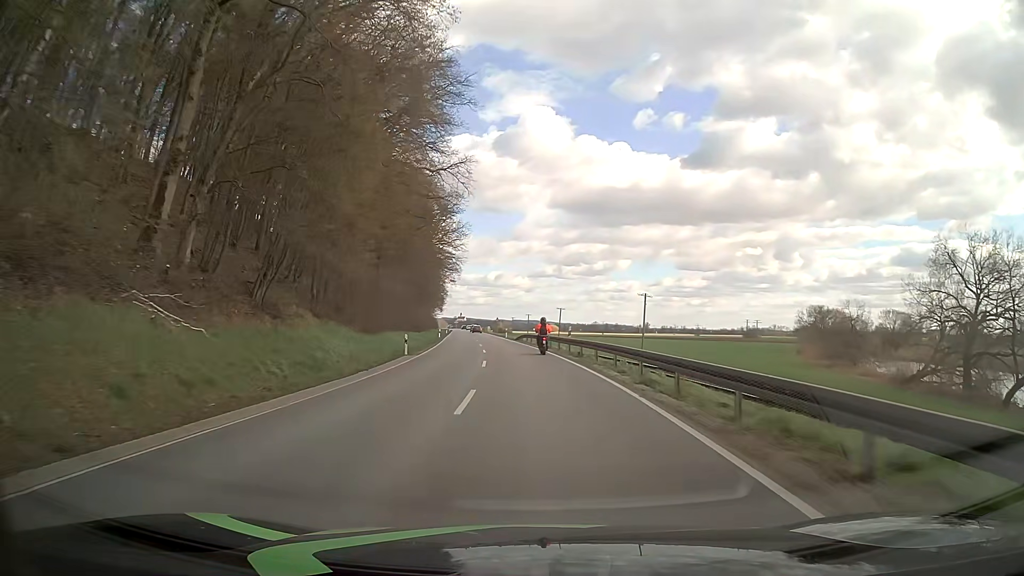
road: secondary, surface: asphalt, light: Day
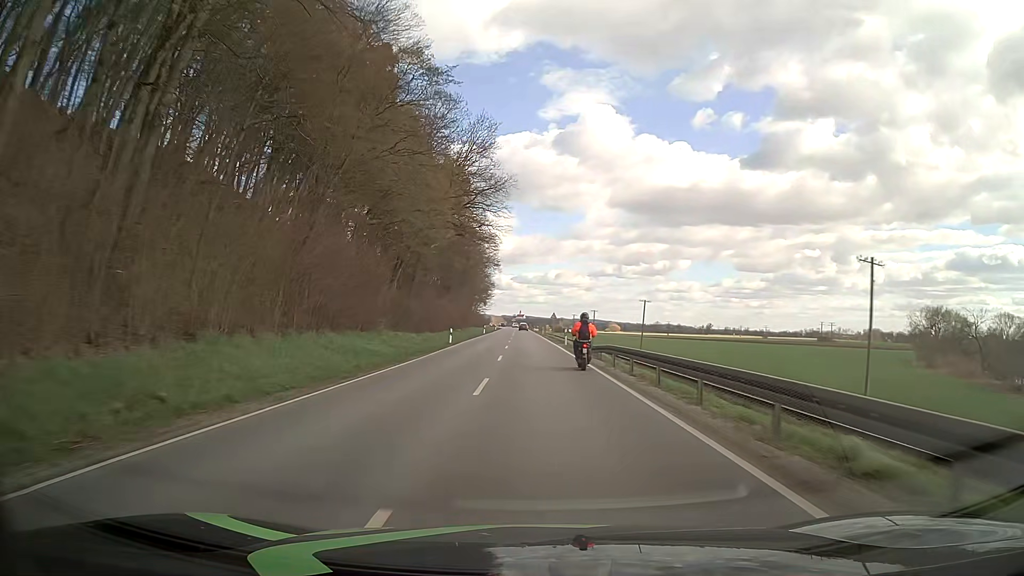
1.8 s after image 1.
(-1.1, +33.6) m; -5°
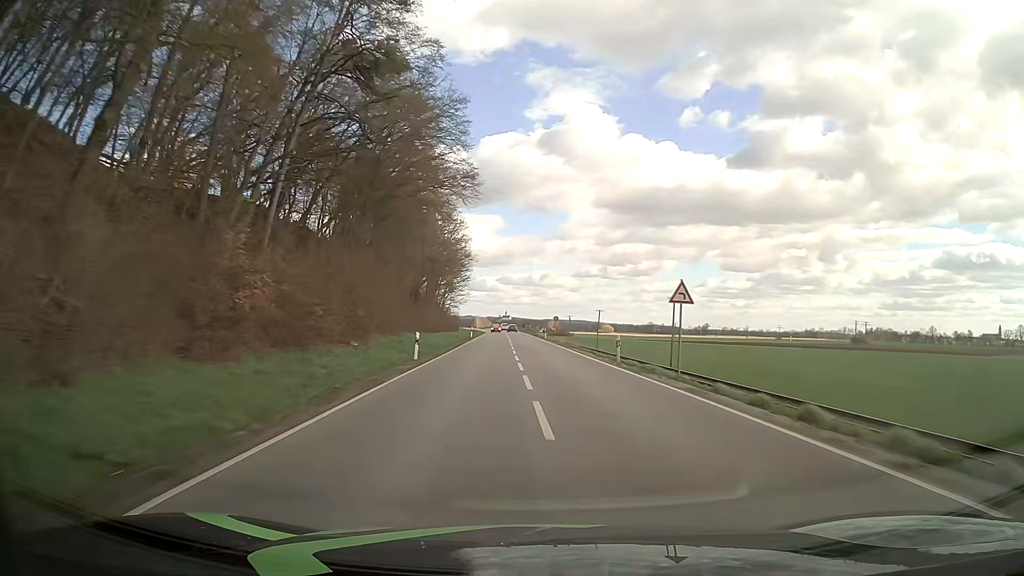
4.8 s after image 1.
(-3.1, +65.3) m; +1°
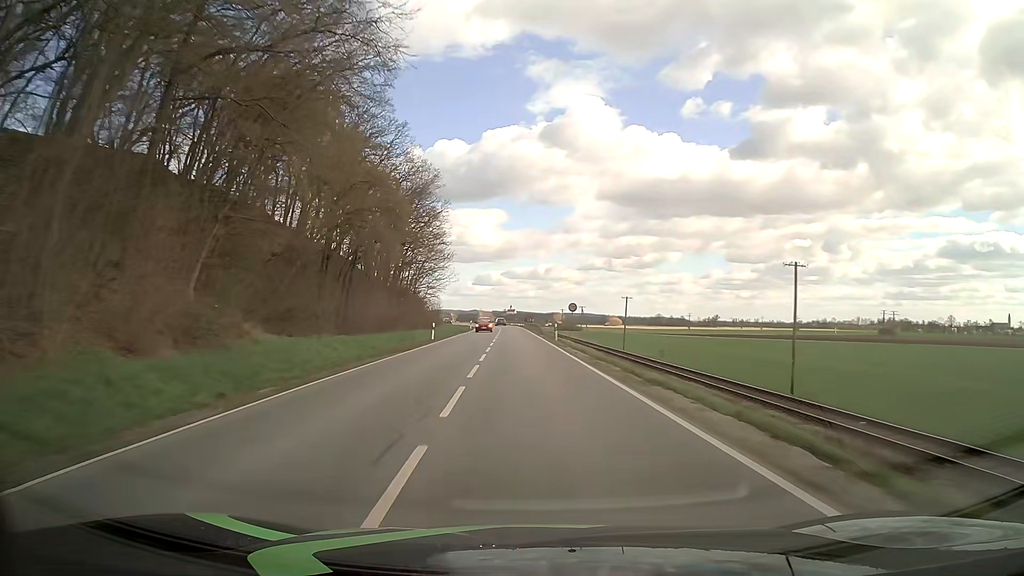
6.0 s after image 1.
(+0.3, +28.6) m; 0°
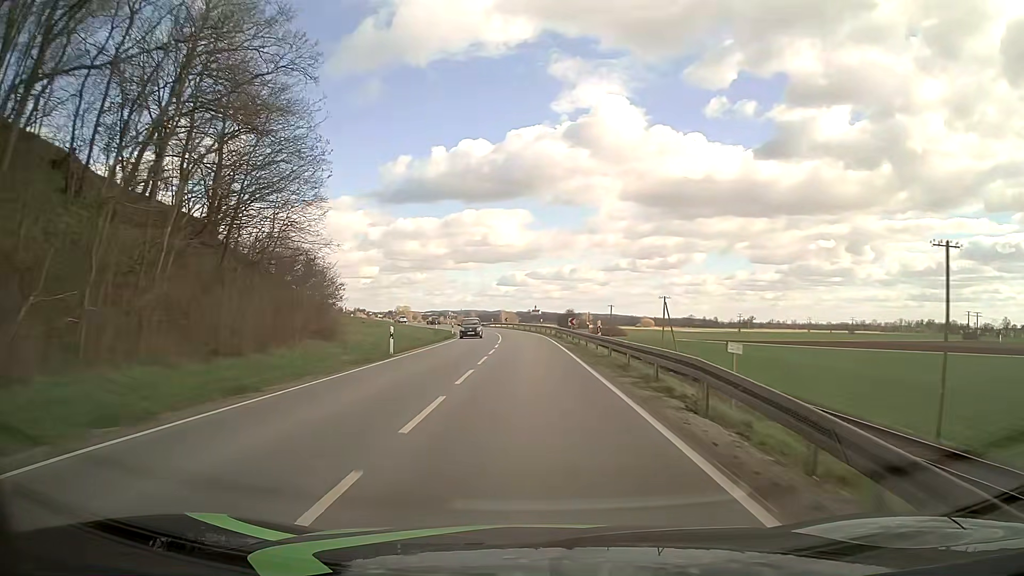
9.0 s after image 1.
(-1.7, +60.5) m; -3°
